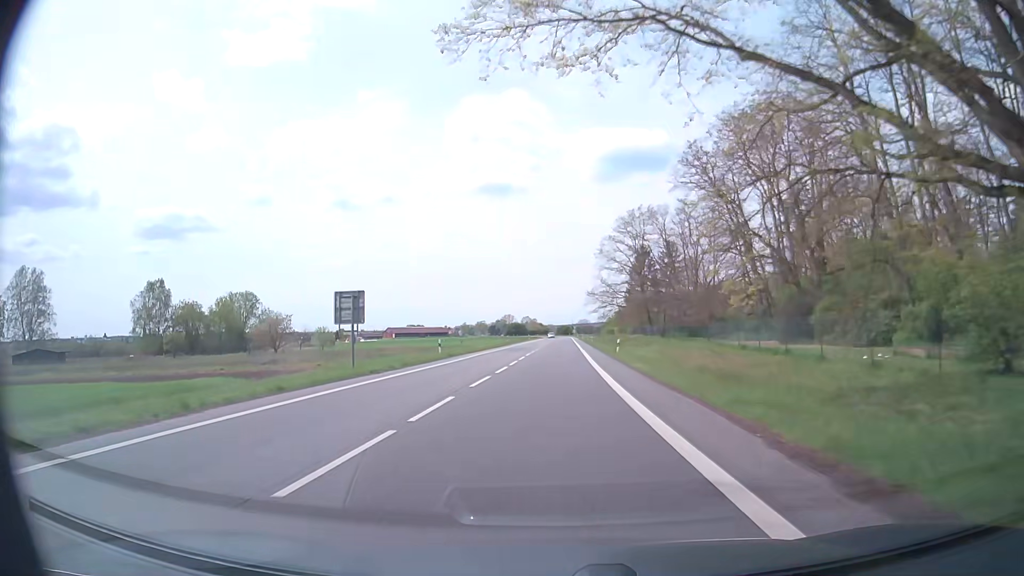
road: secondary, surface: asphalt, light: Day
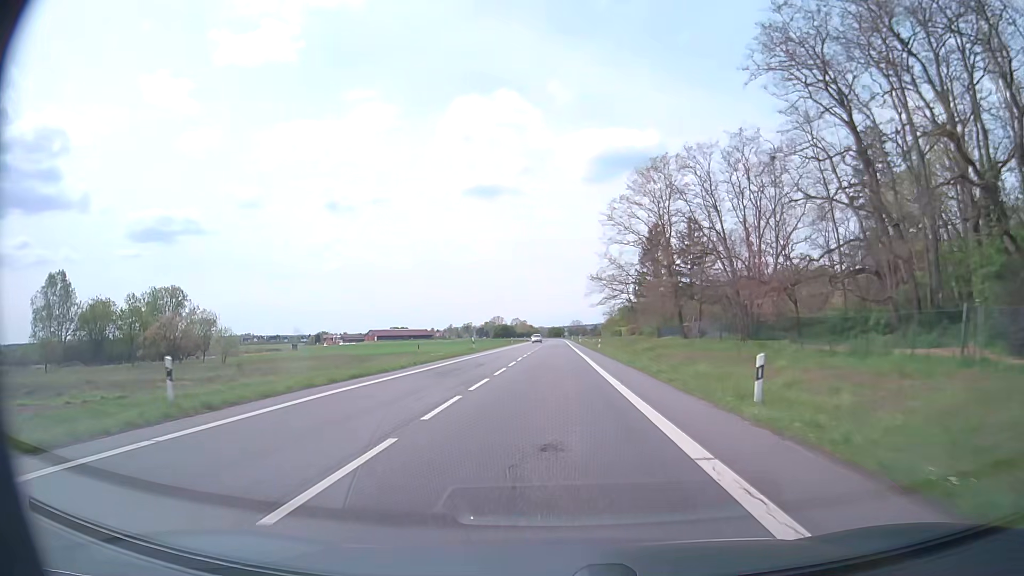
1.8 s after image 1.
(+0.1, +30.7) m; +1°
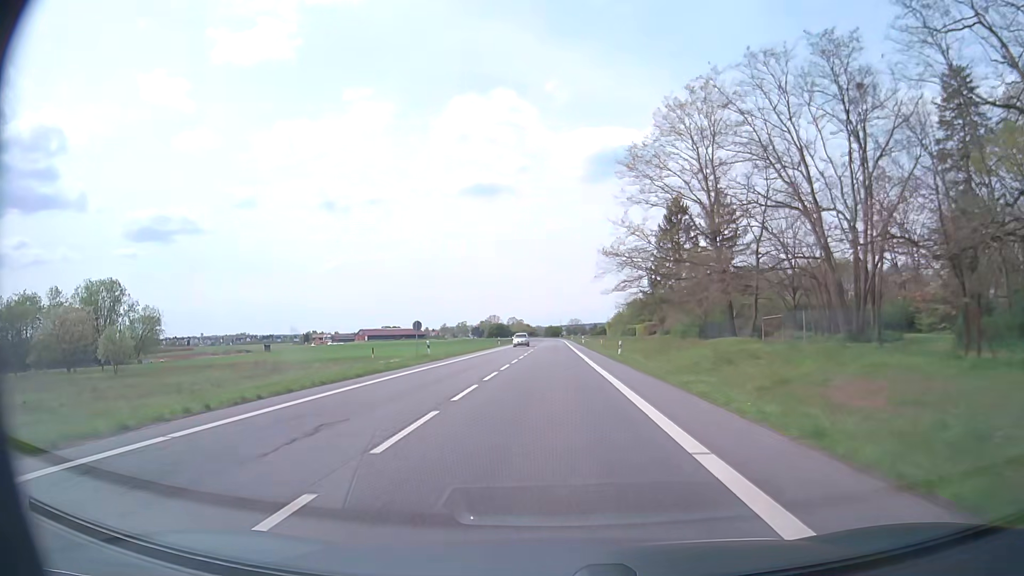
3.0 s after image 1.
(+0.1, +21.3) m; 0°
(0, +10) (0, +20) (0, +30) (0, +40) (0, +50) (0, +60) (0, +70) (0, +80) (0, +90) (0, +100) m
